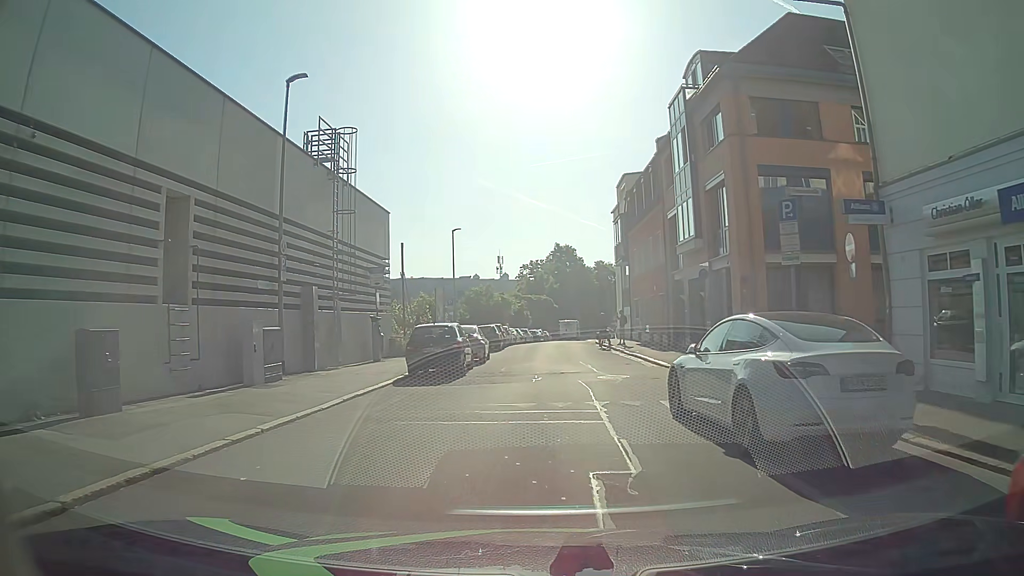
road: residential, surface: asphalt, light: Day
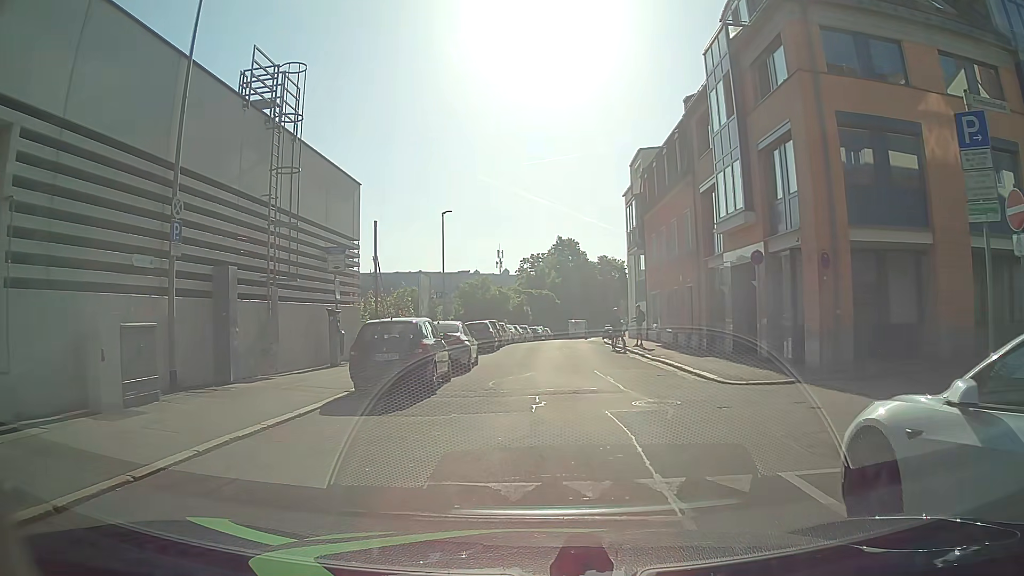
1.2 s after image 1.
(0.0, +5.6) m; +1°
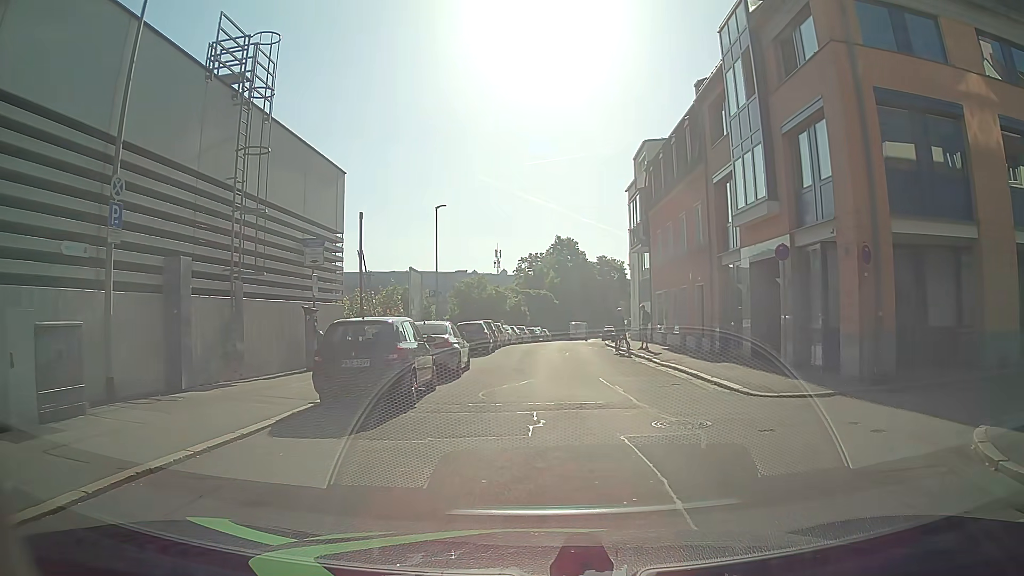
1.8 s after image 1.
(0.0, +2.0) m; +1°
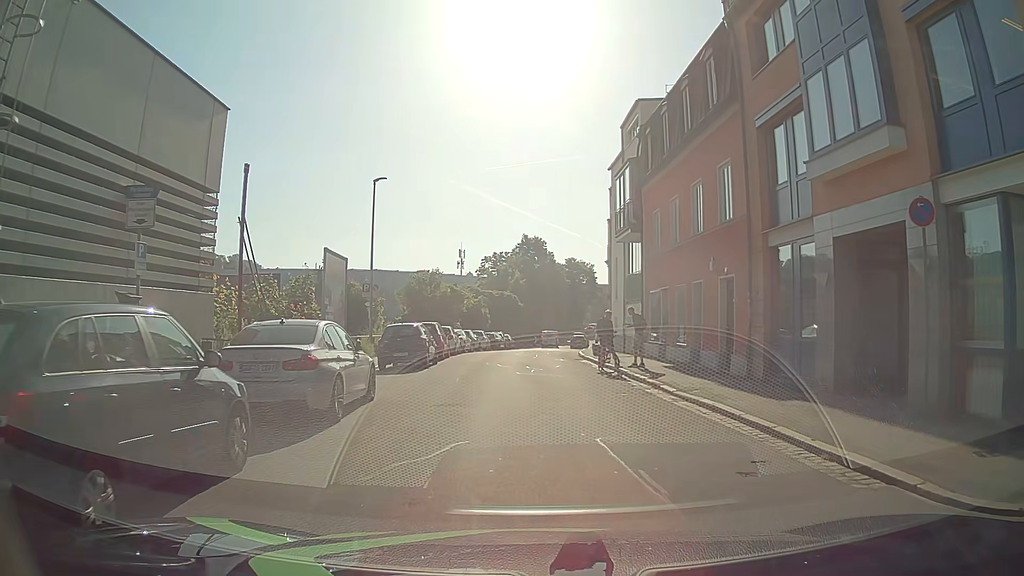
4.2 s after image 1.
(0.0, +8.0) m; 0°
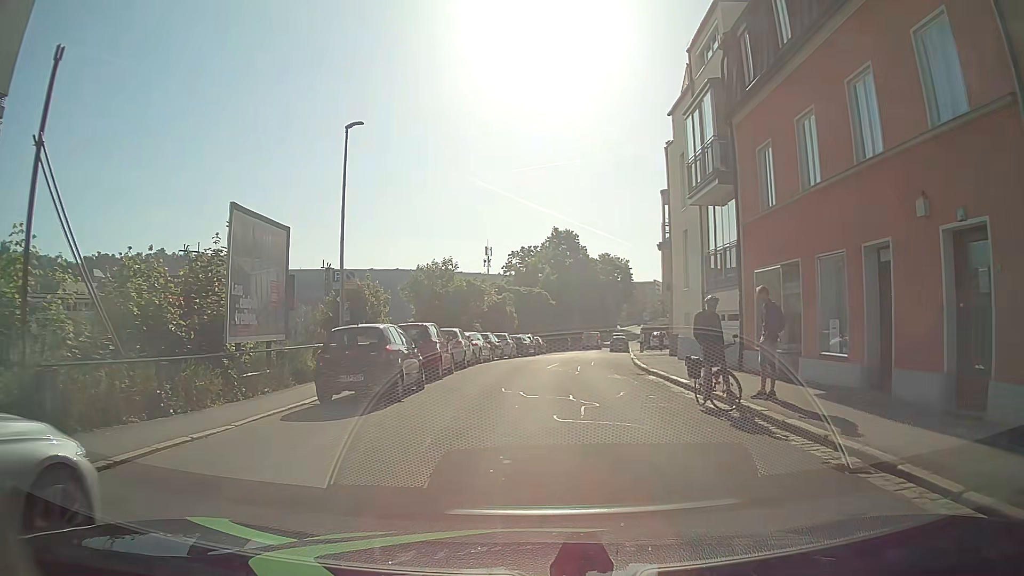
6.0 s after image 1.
(0.0, +9.5) m; 0°
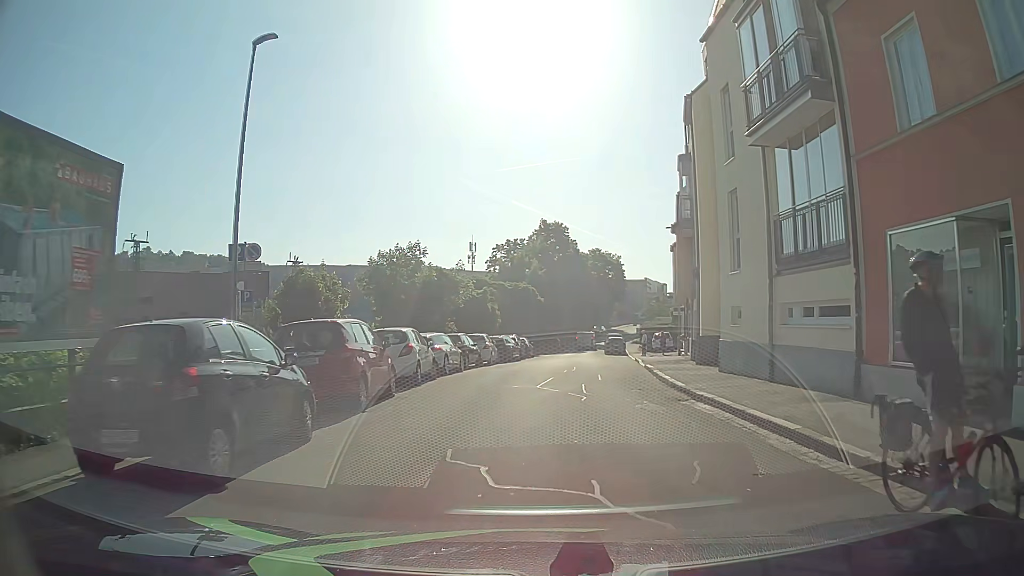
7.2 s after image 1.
(-0.1, +7.4) m; +1°
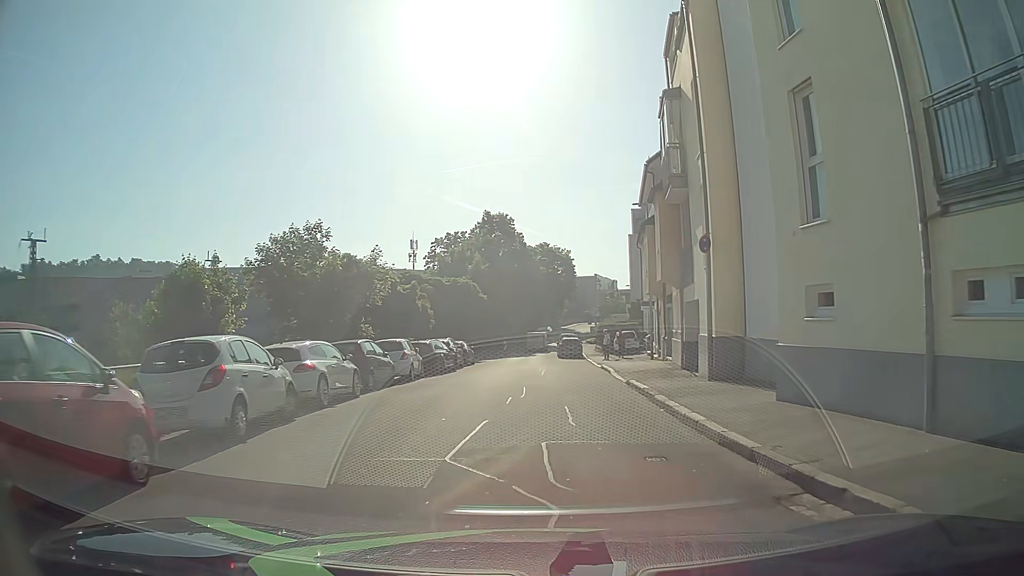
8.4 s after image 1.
(+0.2, +8.0) m; +5°
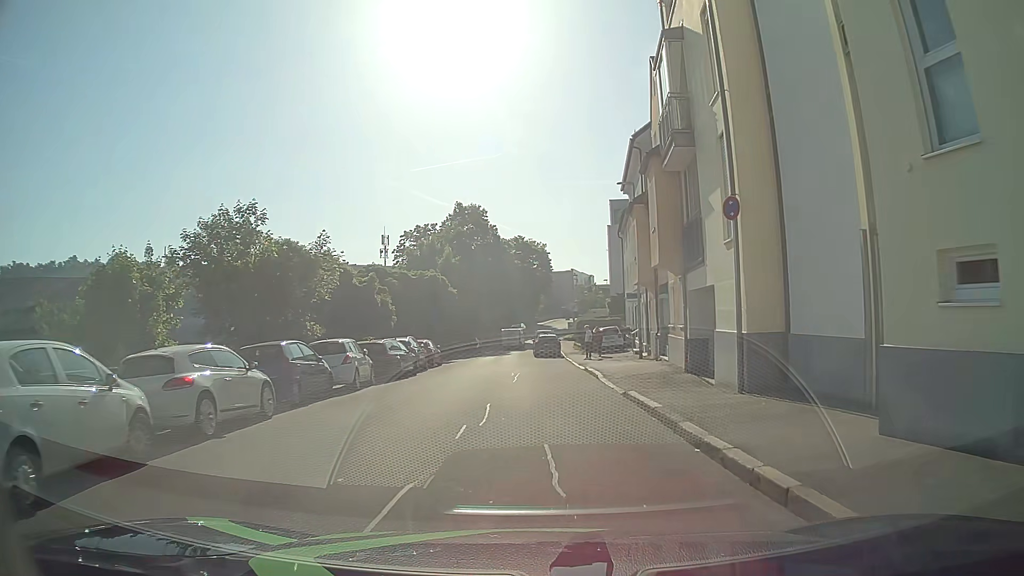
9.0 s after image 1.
(0.0, +4.1) m; +2°
